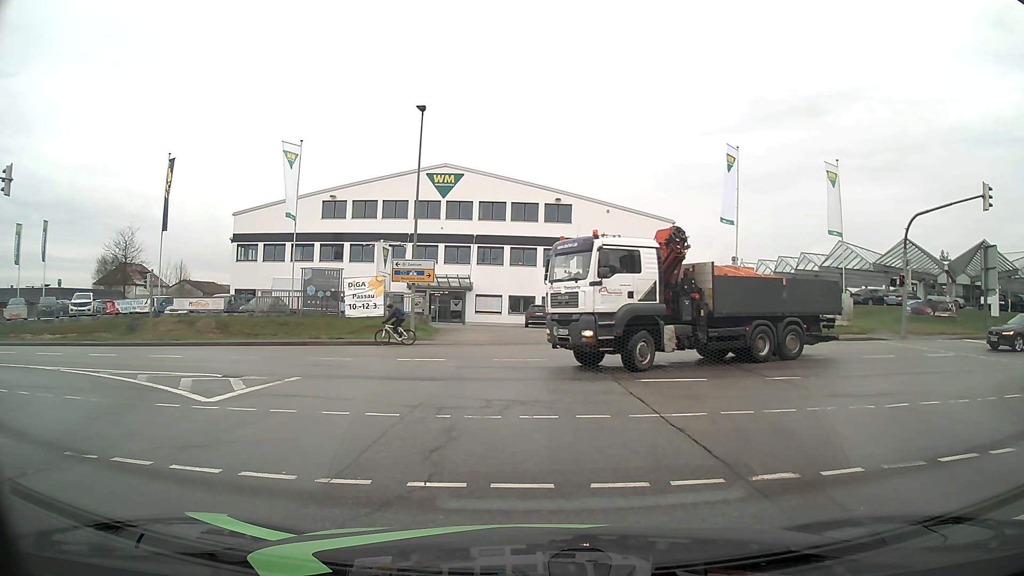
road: secondary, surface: asphalt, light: Day
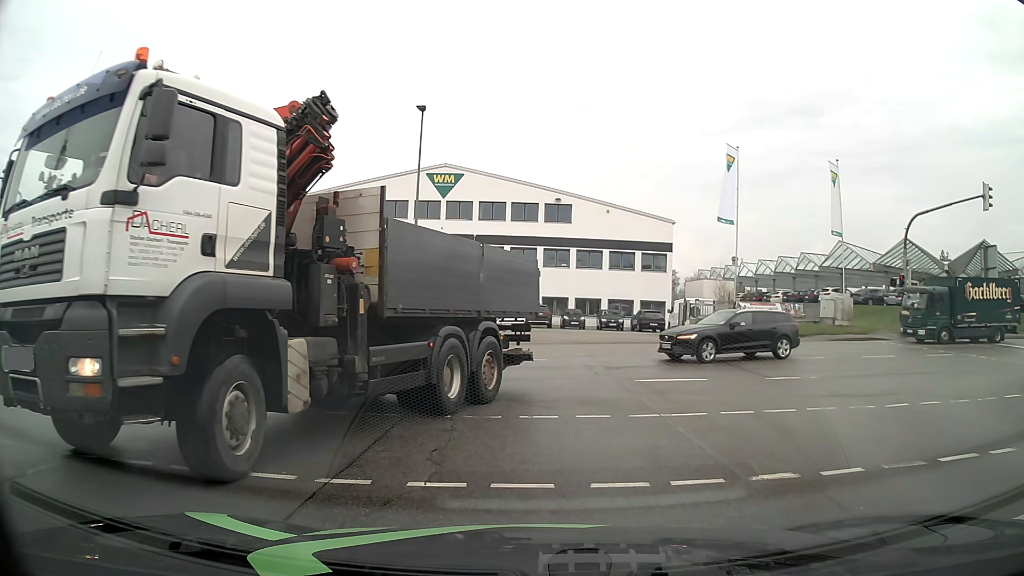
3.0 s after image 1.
(0.0, 0.0) m; 0°
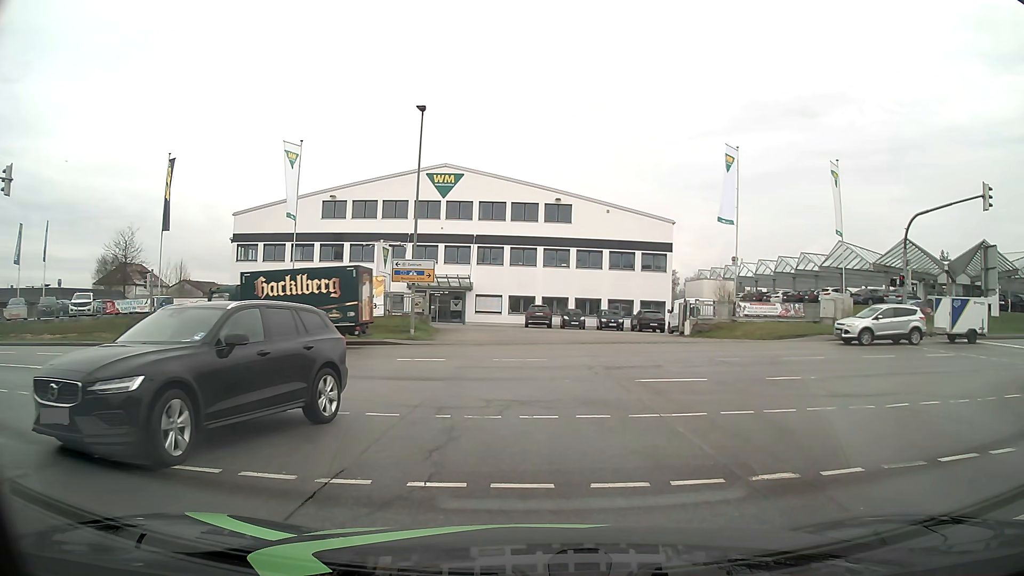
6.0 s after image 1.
(0.0, 0.0) m; 0°
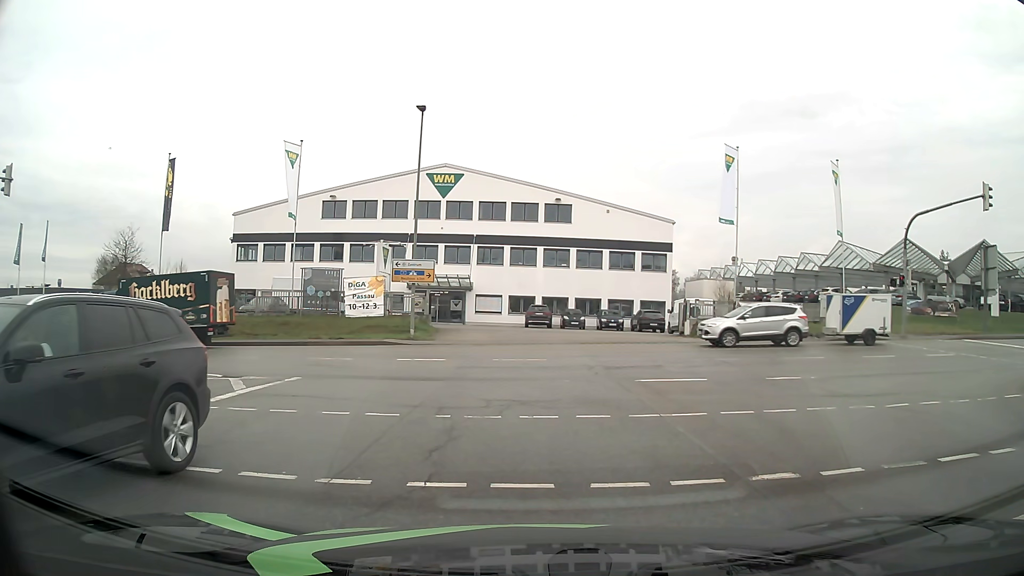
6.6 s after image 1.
(0.0, 0.0) m; 0°
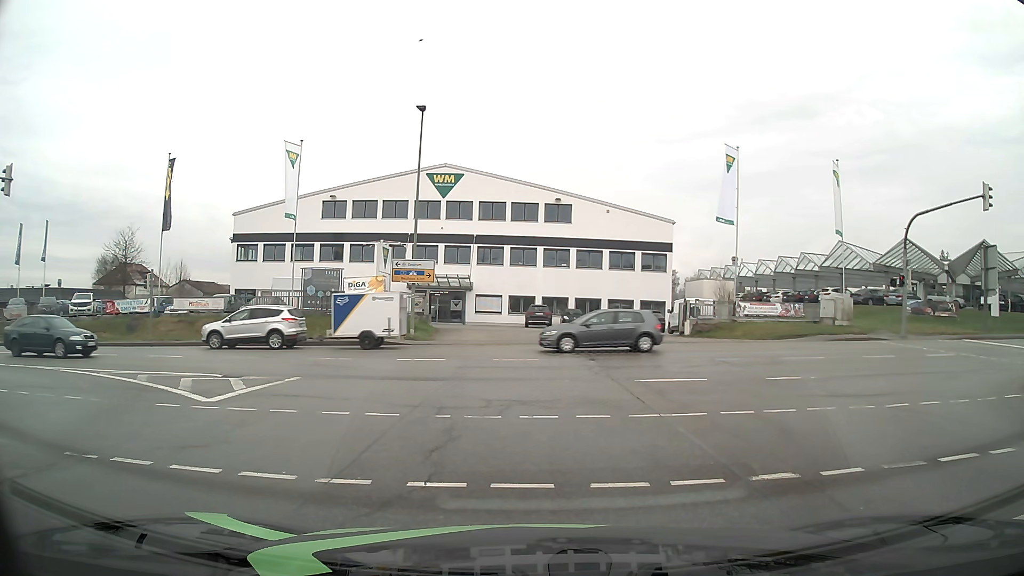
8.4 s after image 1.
(0.0, 0.0) m; 0°
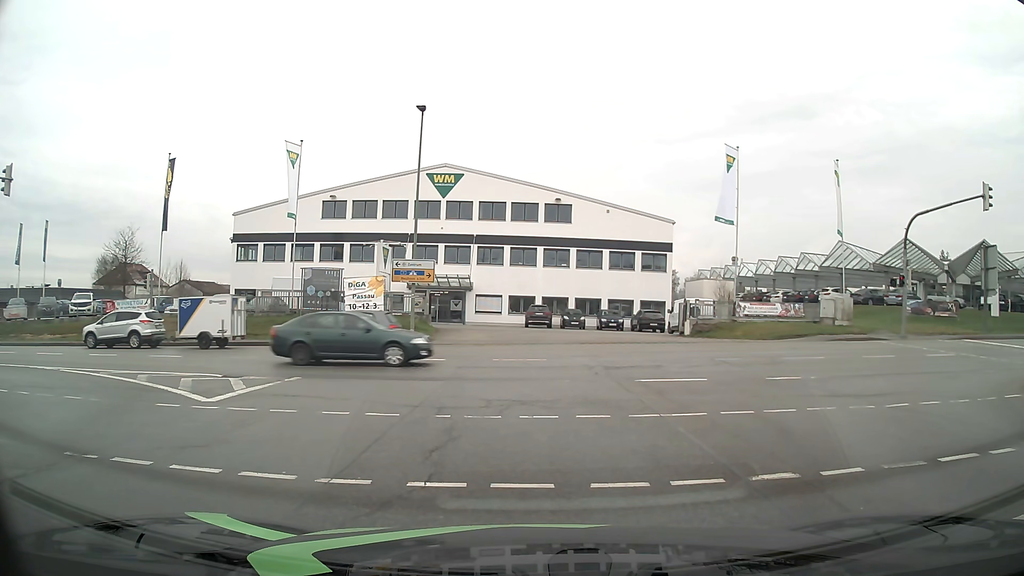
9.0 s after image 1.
(0.0, 0.0) m; 0°
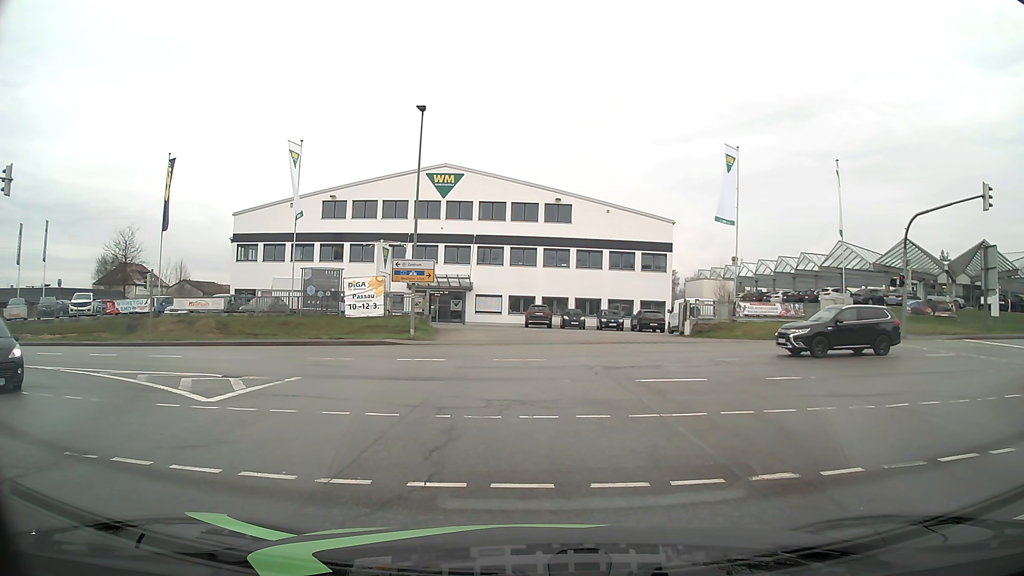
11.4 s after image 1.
(0.0, 0.0) m; 0°
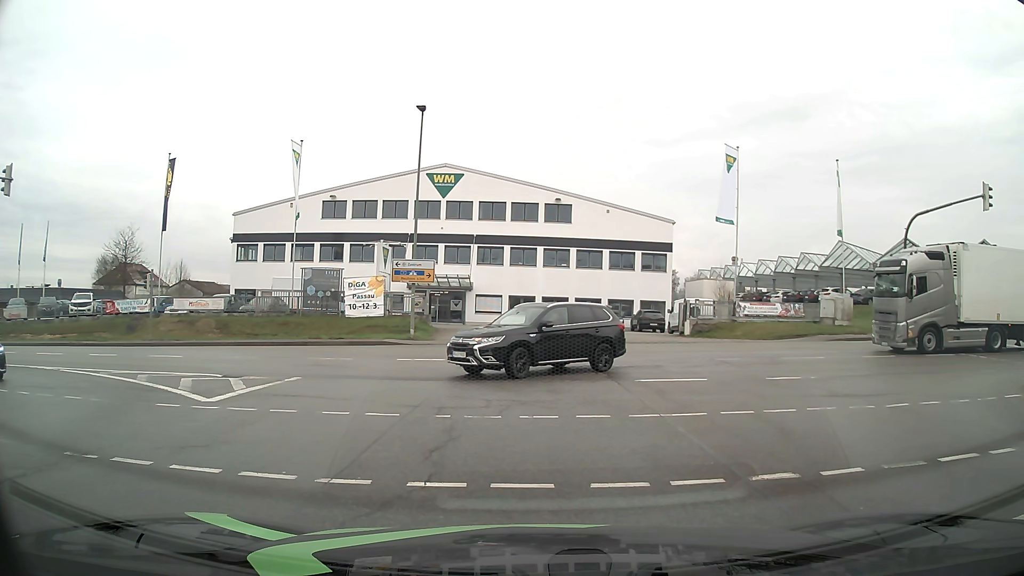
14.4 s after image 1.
(0.0, 0.0) m; 0°
(-1, +10) (-5, +19) (-14, +23) (-24, +25) (-34, +25) (-44, +24) (-54, +24) (-64, +24) (-74, +24) (-84, +23) m
